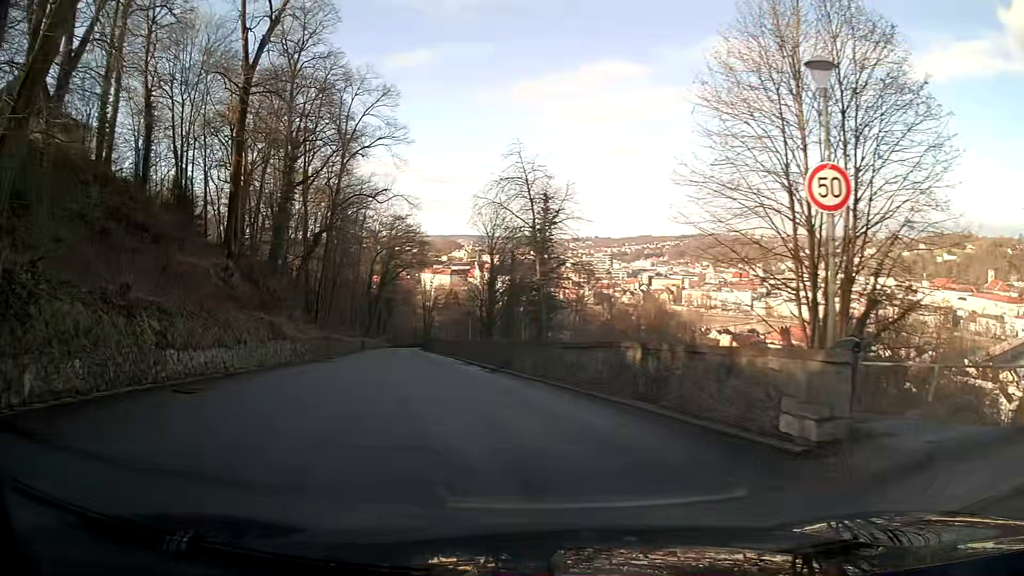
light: Day
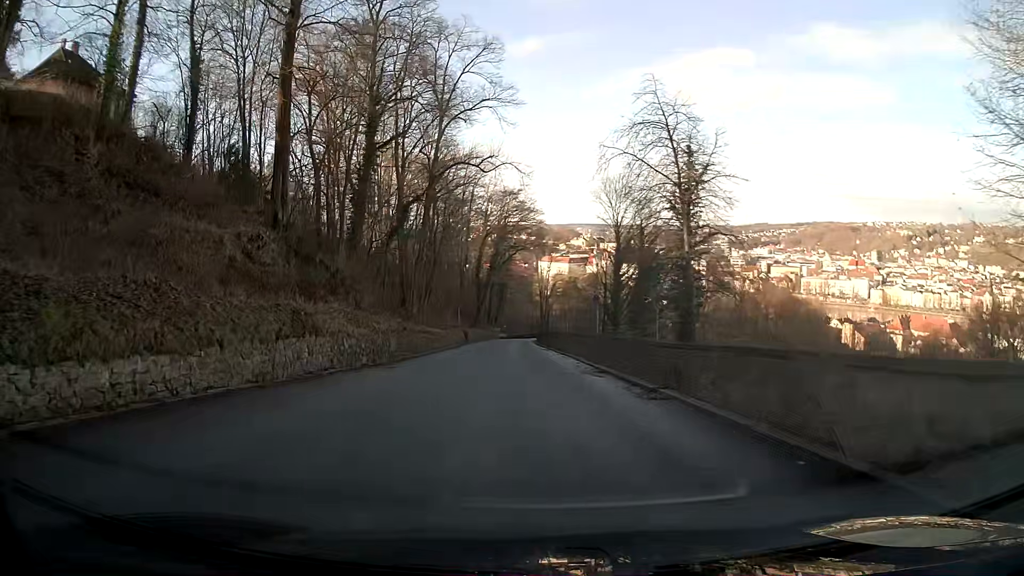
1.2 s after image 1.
(-1.0, +10.2) m; -10°
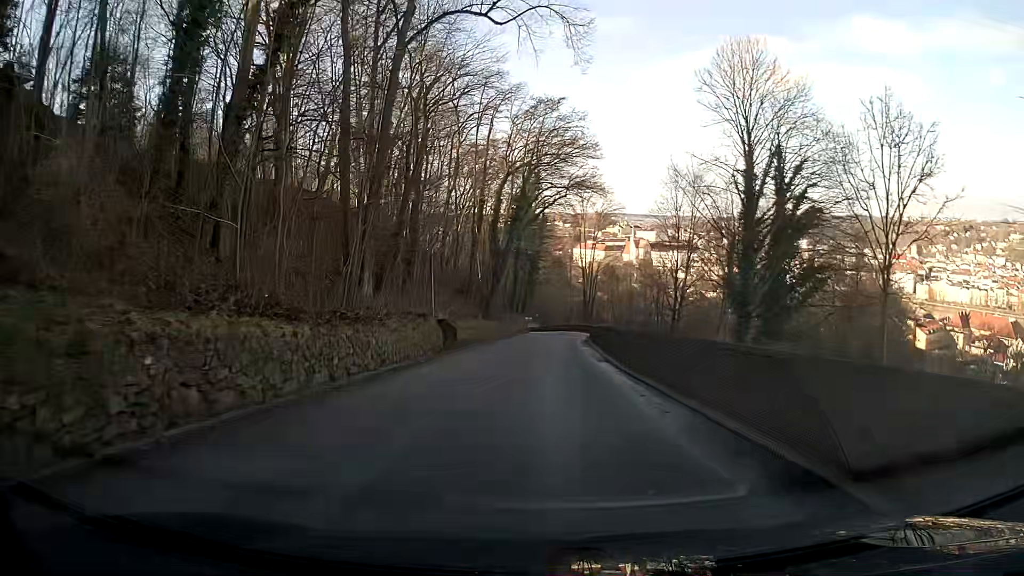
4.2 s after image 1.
(-0.5, +29.6) m; -2°
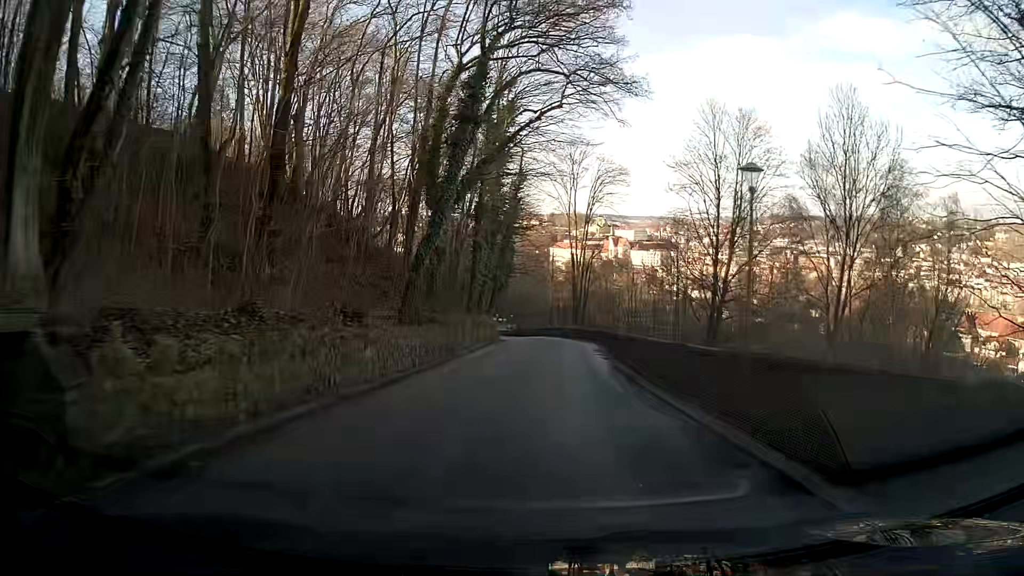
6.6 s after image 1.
(+0.5, +23.9) m; +3°
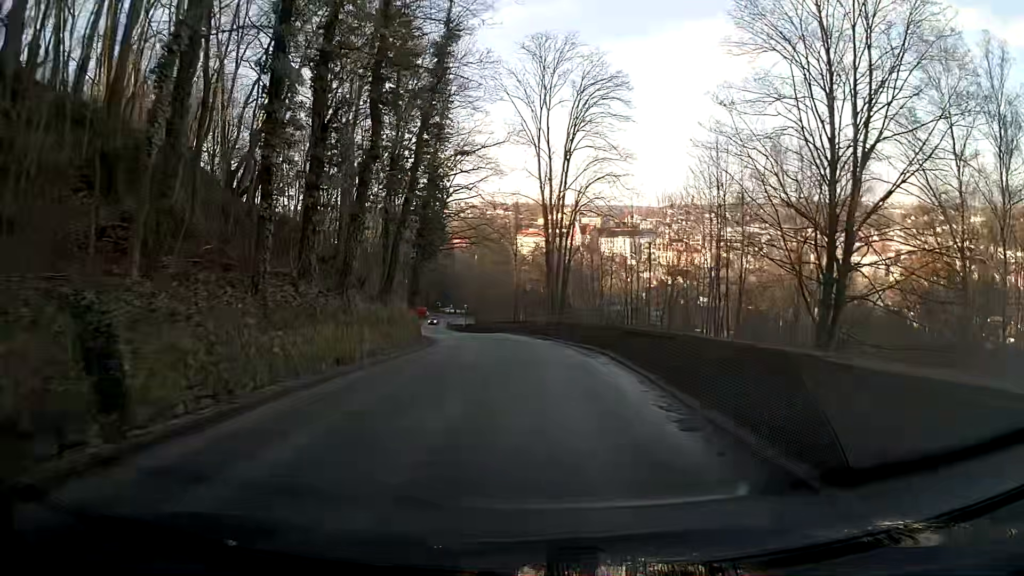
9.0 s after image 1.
(+0.6, +25.5) m; +2°
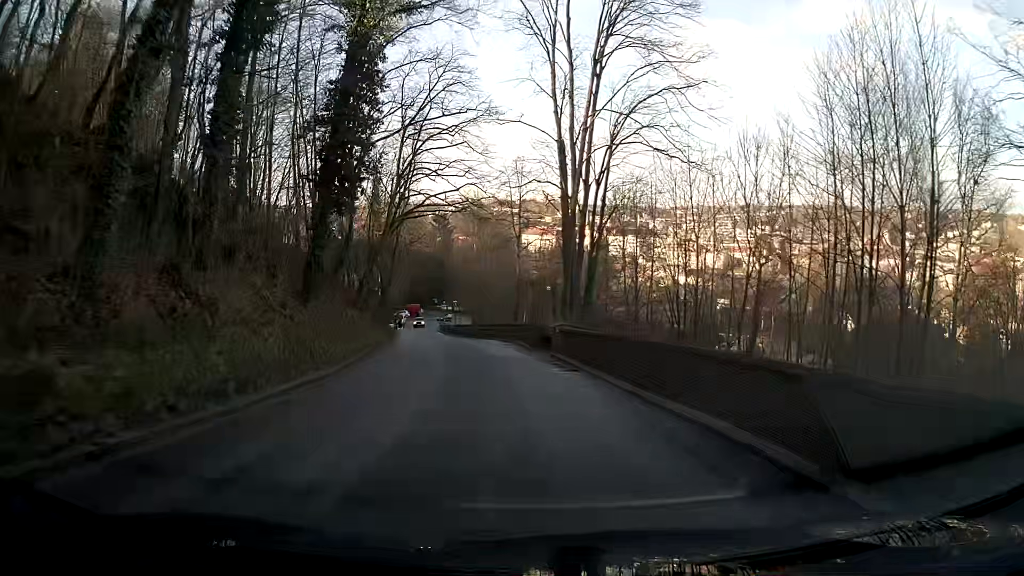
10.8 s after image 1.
(-0.2, +17.9) m; -2°
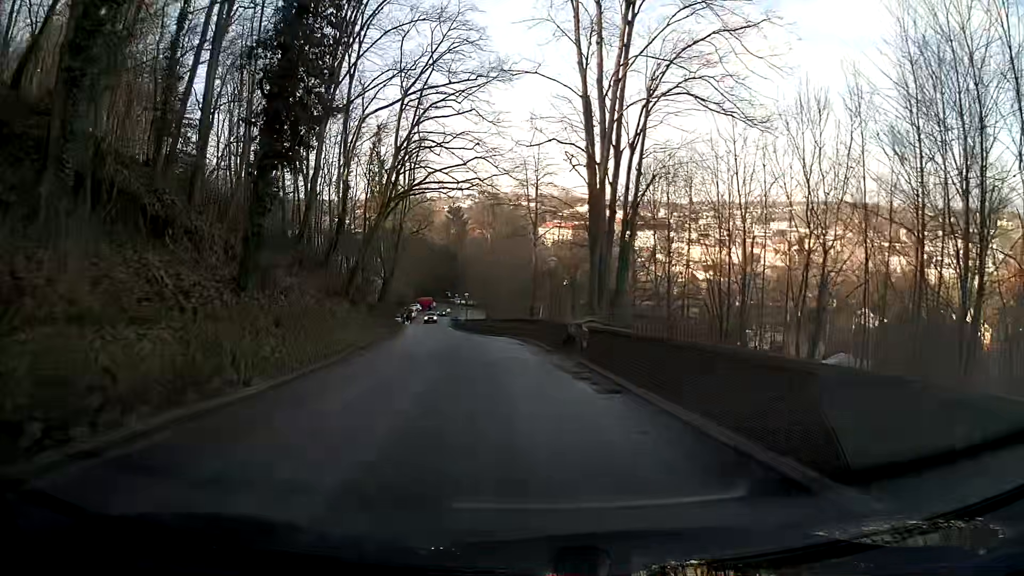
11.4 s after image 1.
(0.0, +5.5) m; -1°
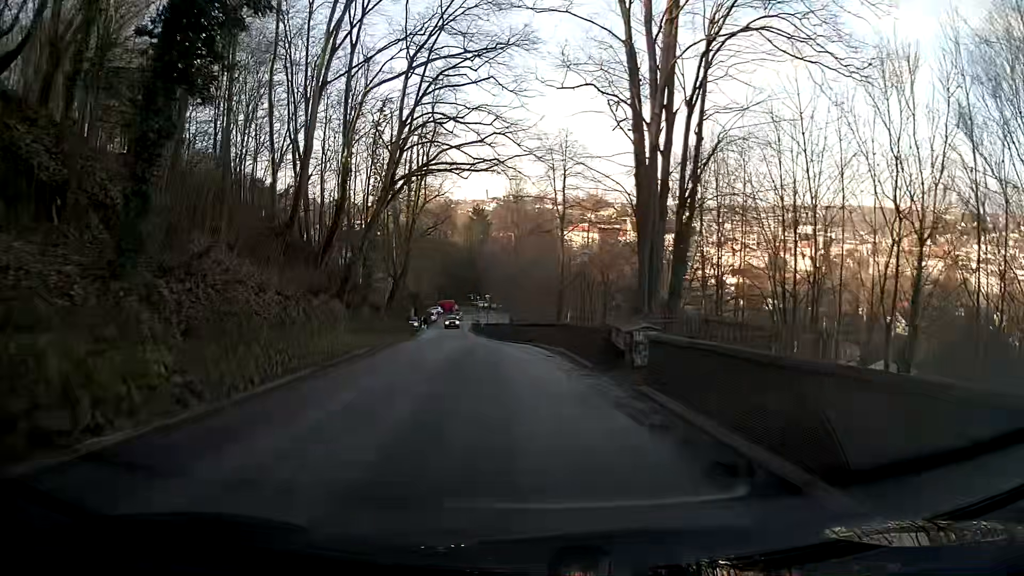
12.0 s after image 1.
(-0.1, +5.5) m; -1°
